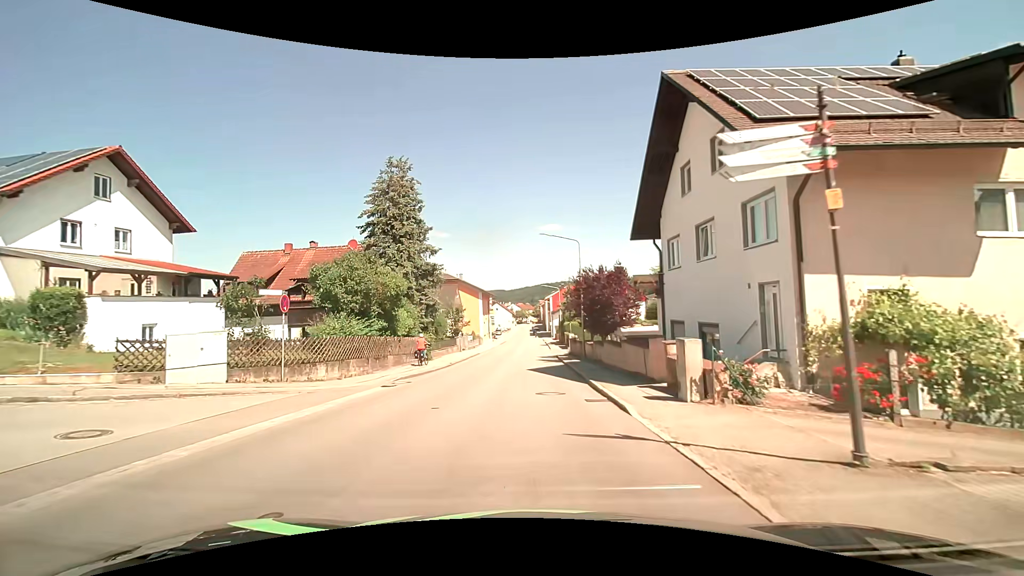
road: tertiary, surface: asphalt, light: Day
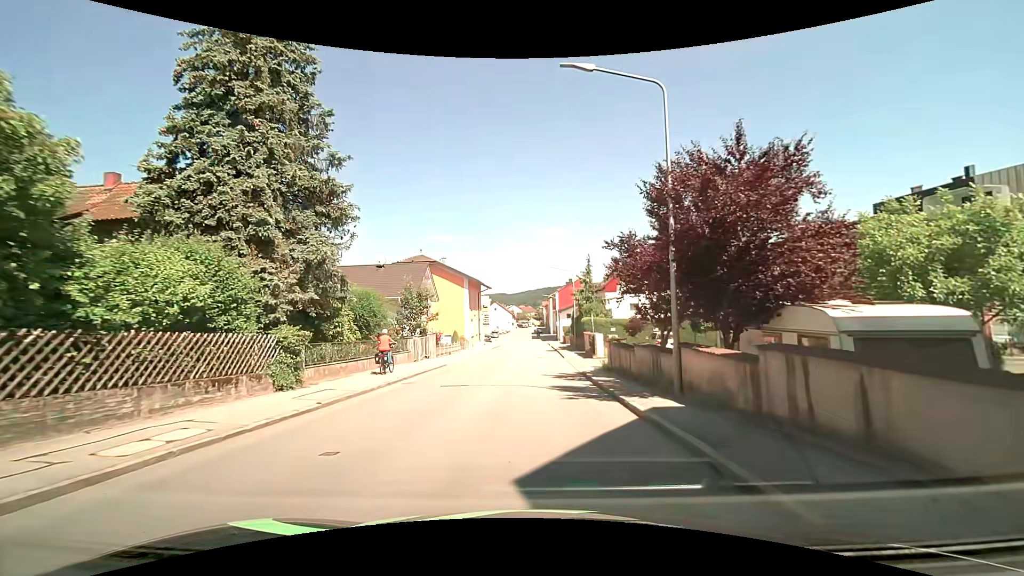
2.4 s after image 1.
(0.0, +18.8) m; 0°
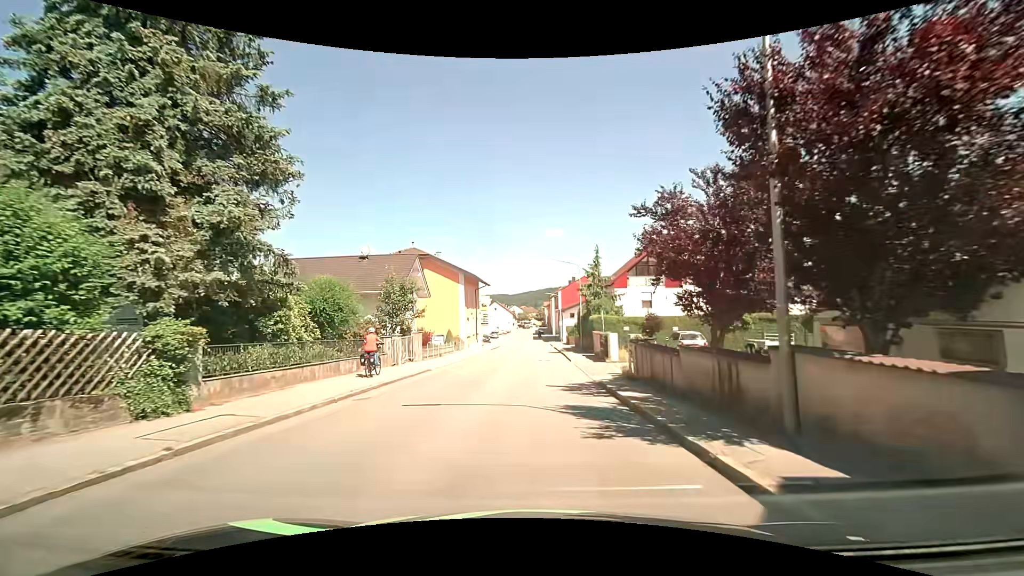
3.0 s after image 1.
(0.0, +4.7) m; 0°
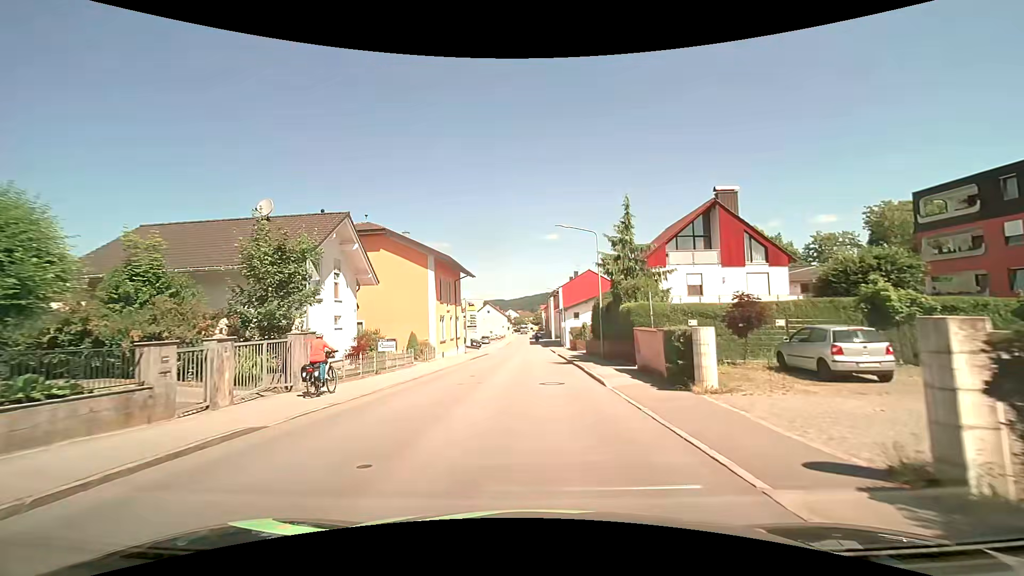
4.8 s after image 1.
(0.0, +14.0) m; +1°
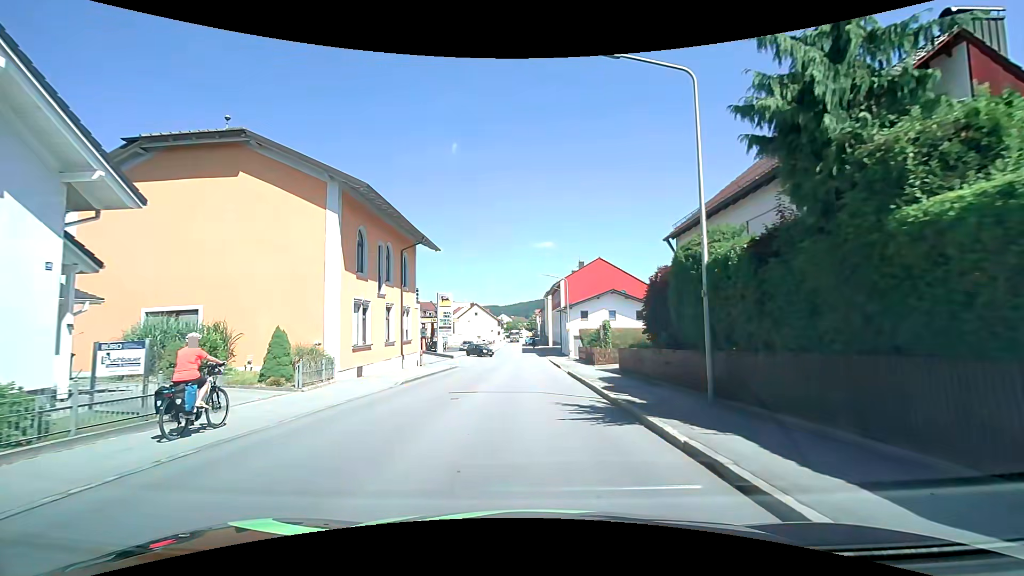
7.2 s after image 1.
(0.0, +17.9) m; 0°
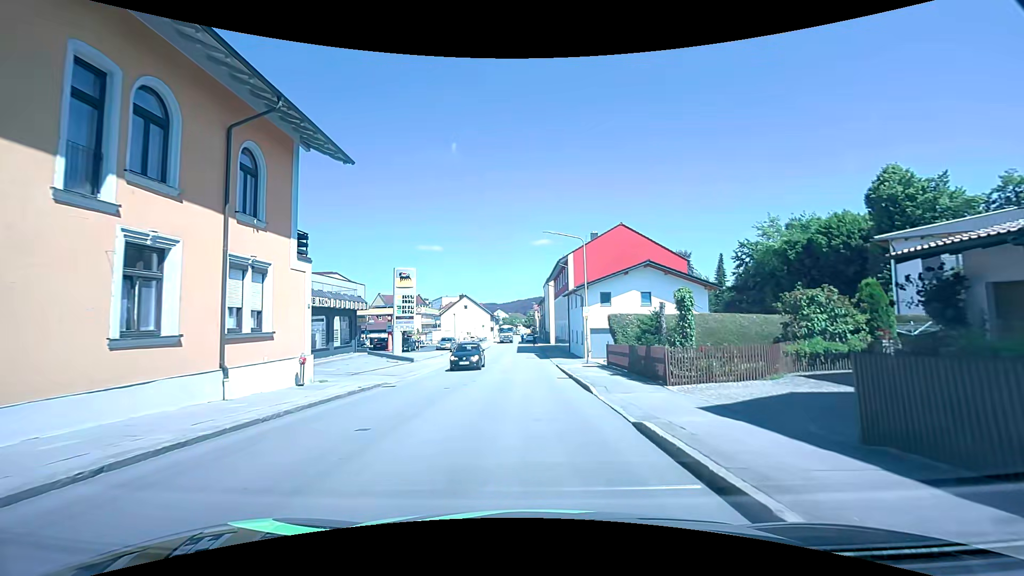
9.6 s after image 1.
(+0.2, +16.8) m; +1°
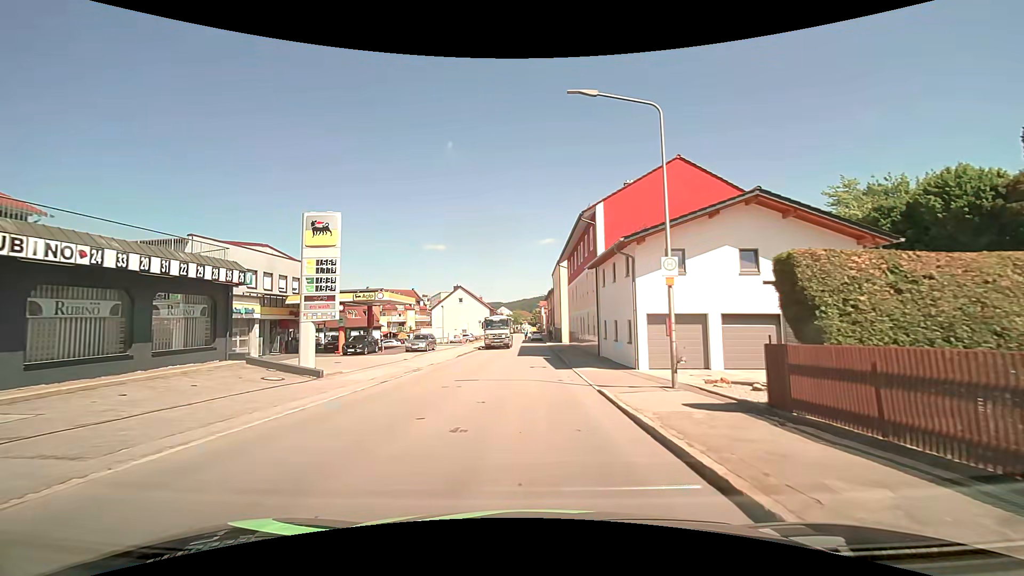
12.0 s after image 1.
(-0.2, +16.5) m; -1°
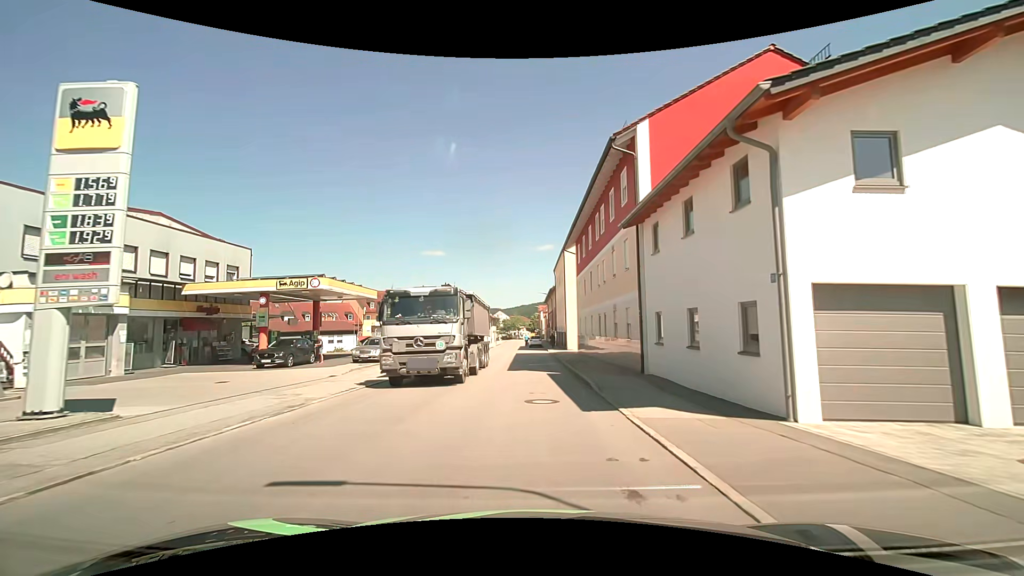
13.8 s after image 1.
(+0.1, +11.9) m; 0°
